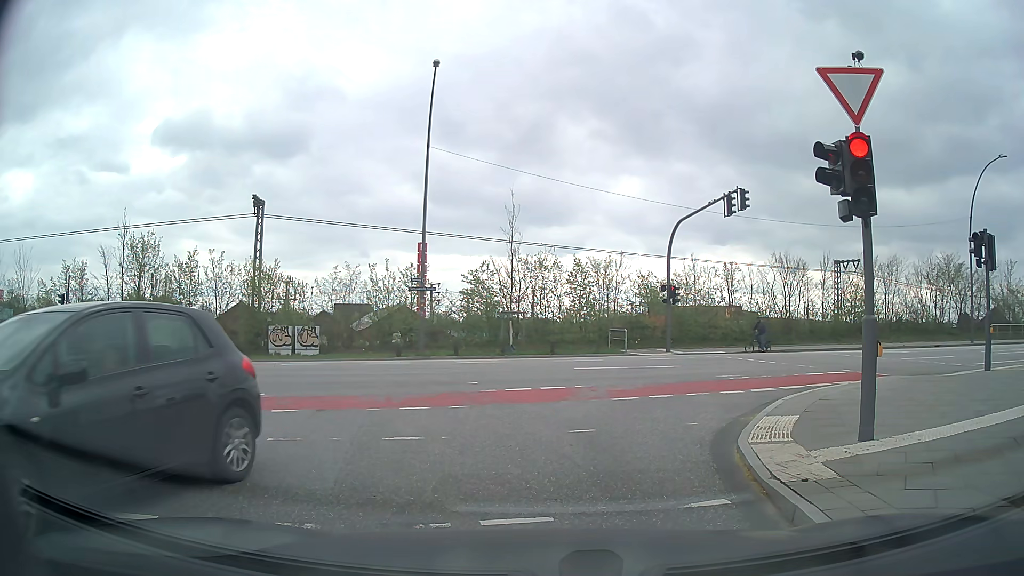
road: residential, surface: asphalt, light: Day
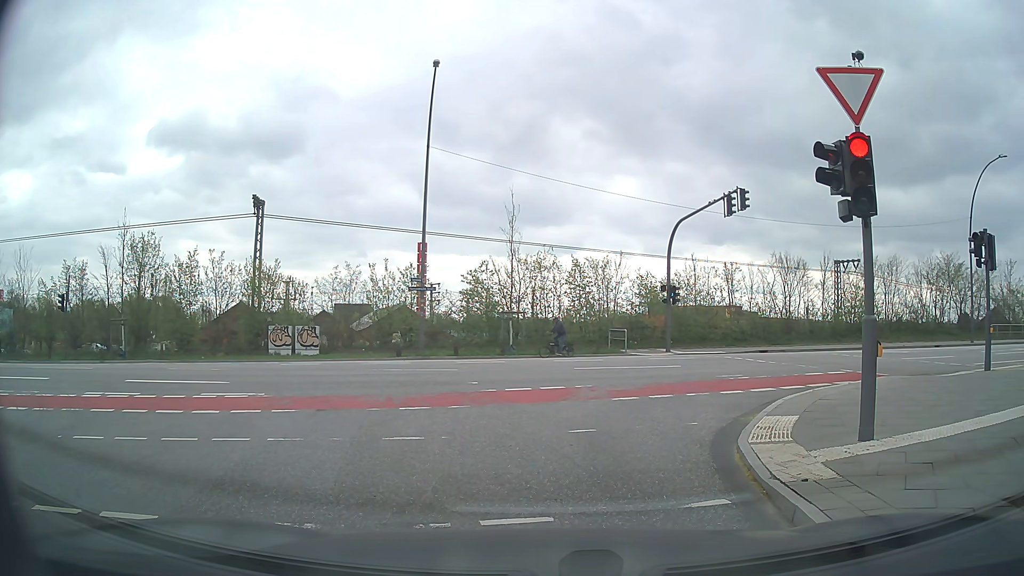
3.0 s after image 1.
(0.0, 0.0) m; 0°
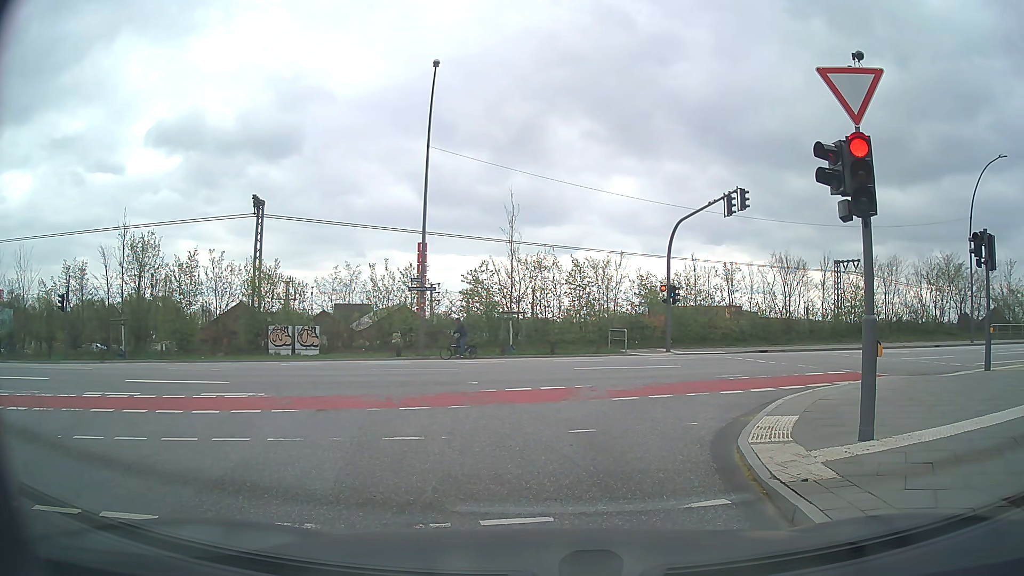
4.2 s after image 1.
(0.0, 0.0) m; 0°
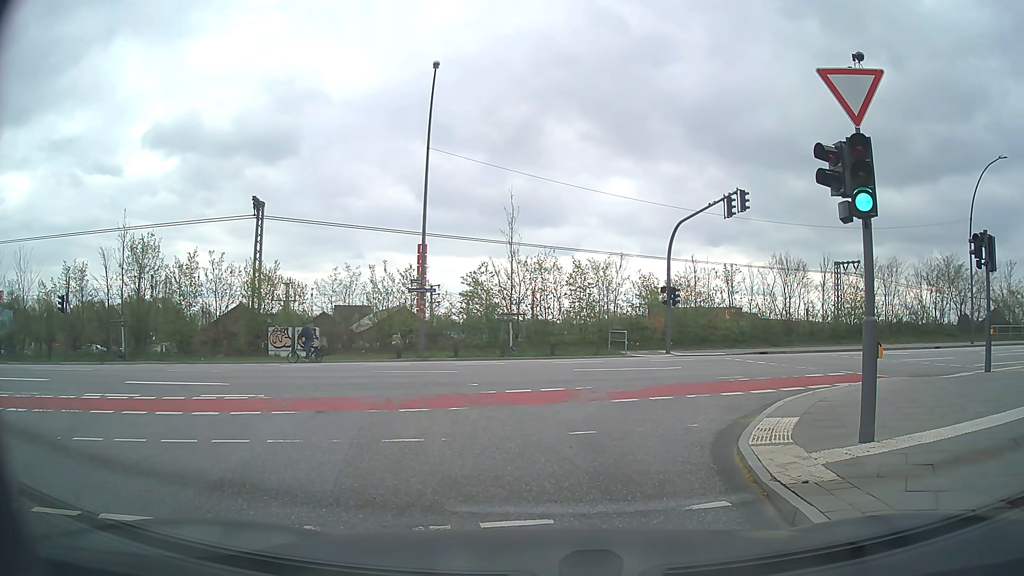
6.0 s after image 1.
(0.0, 0.0) m; 0°
(0, +10) (+5, +19) (+13, +24) (+23, +26) (+33, +29) (+42, +31) (+52, +33) (+62, +34) (+72, +34) (+82, +33) m
